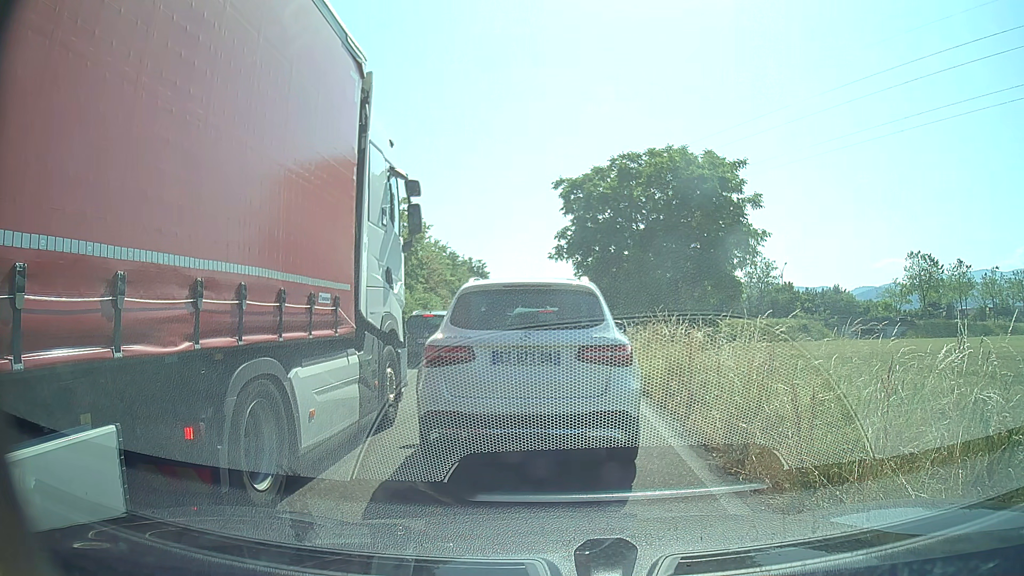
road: trunk_link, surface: asphalt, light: Day
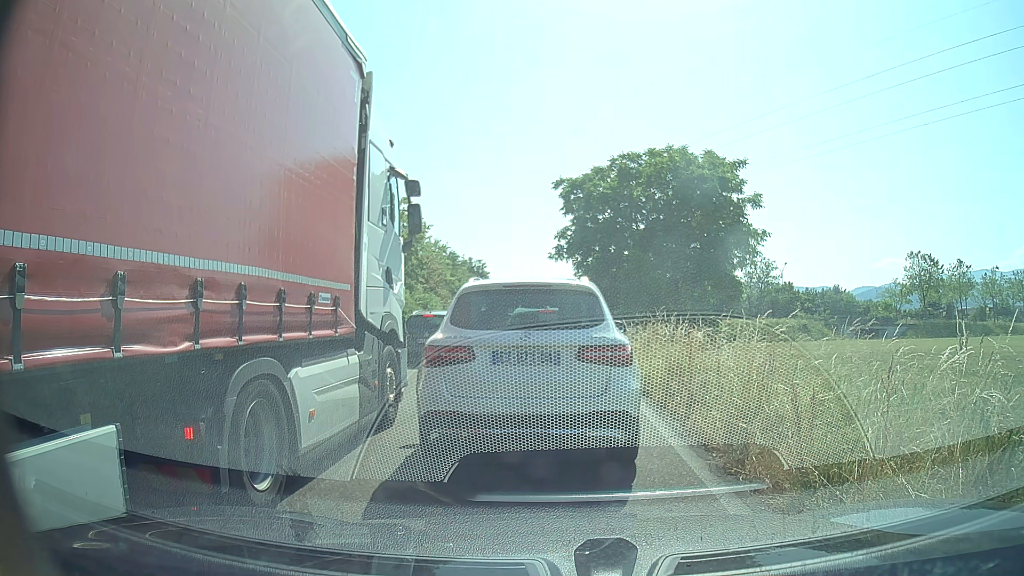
(0.0, 0.0) m; 0°
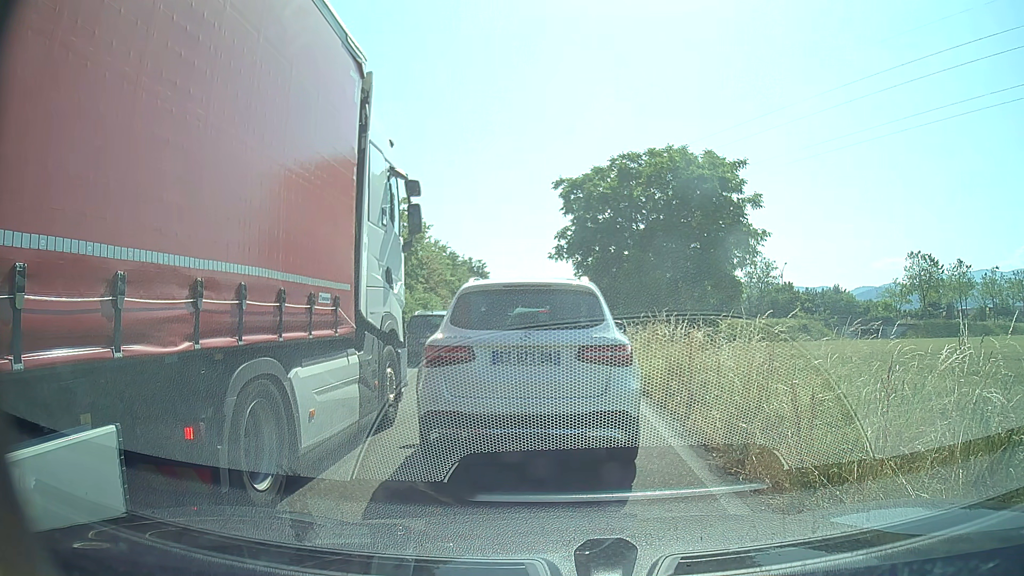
(0.0, 0.0) m; 0°
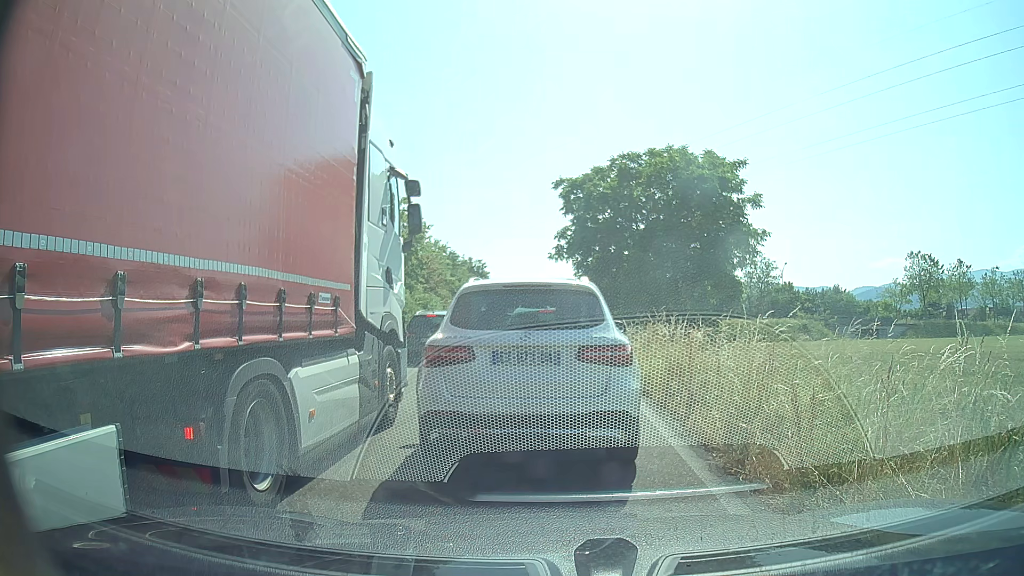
(0.0, 0.0) m; 0°
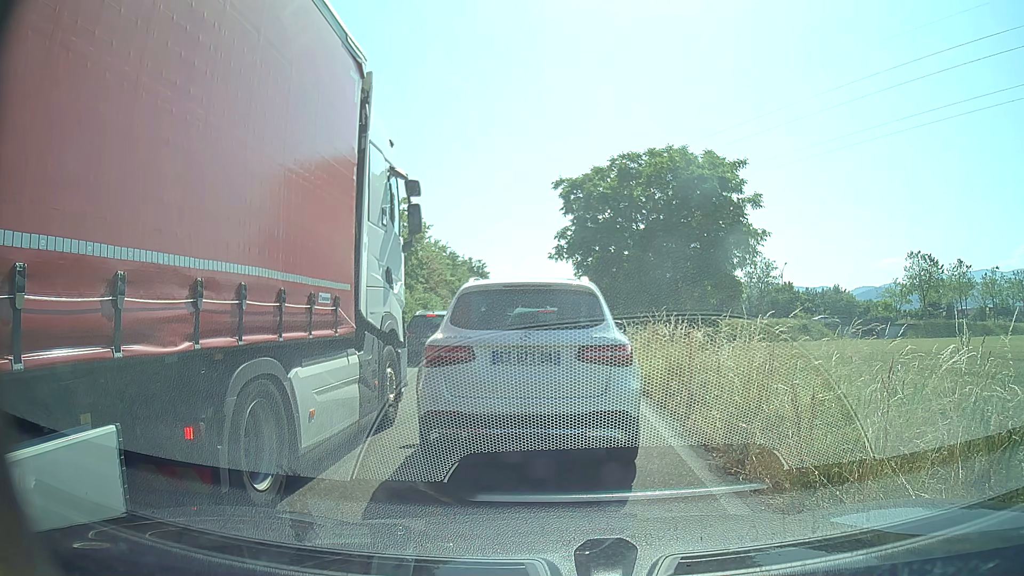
(0.0, 0.0) m; 0°
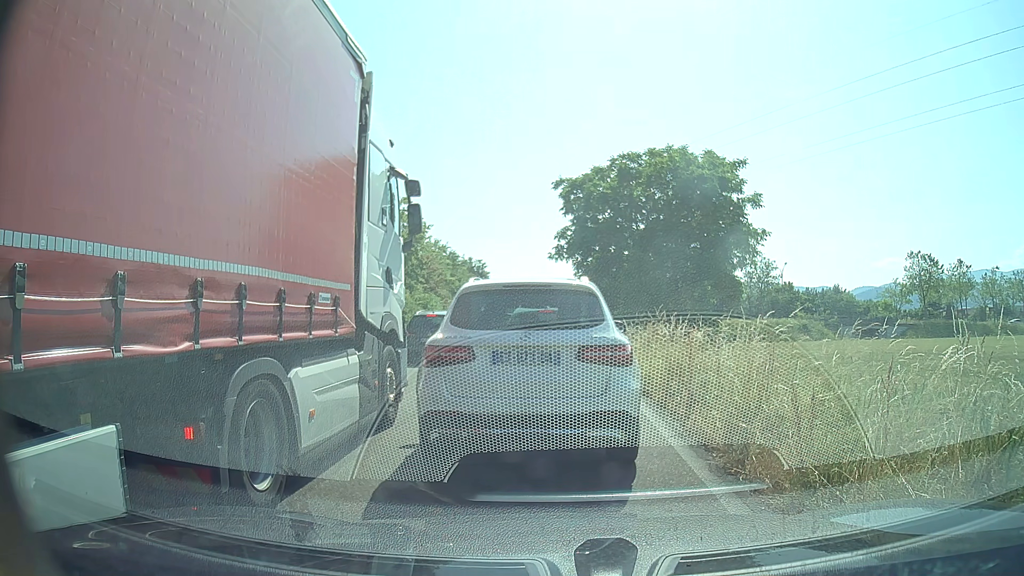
(0.0, 0.0) m; 0°
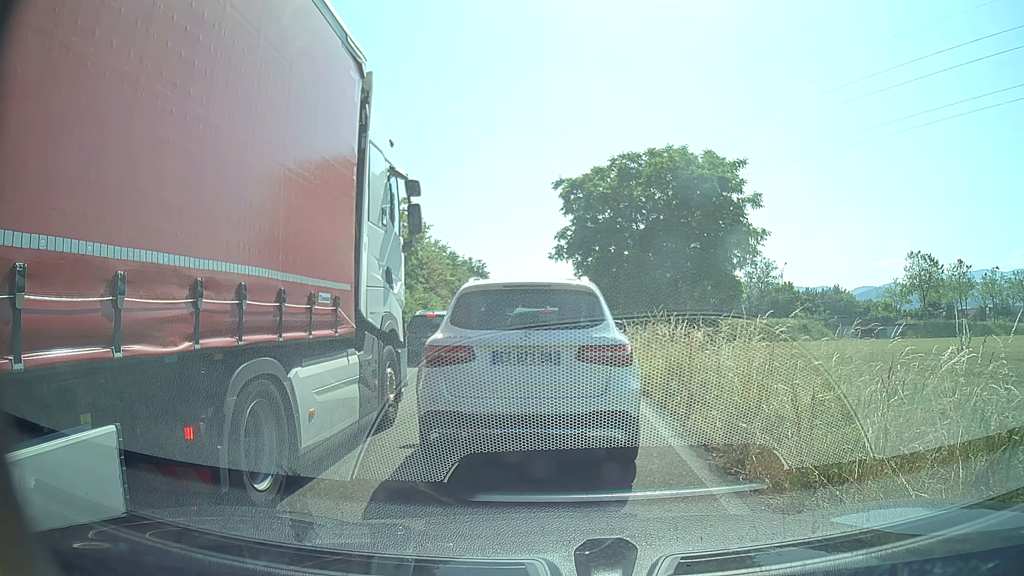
(0.0, 0.0) m; 0°
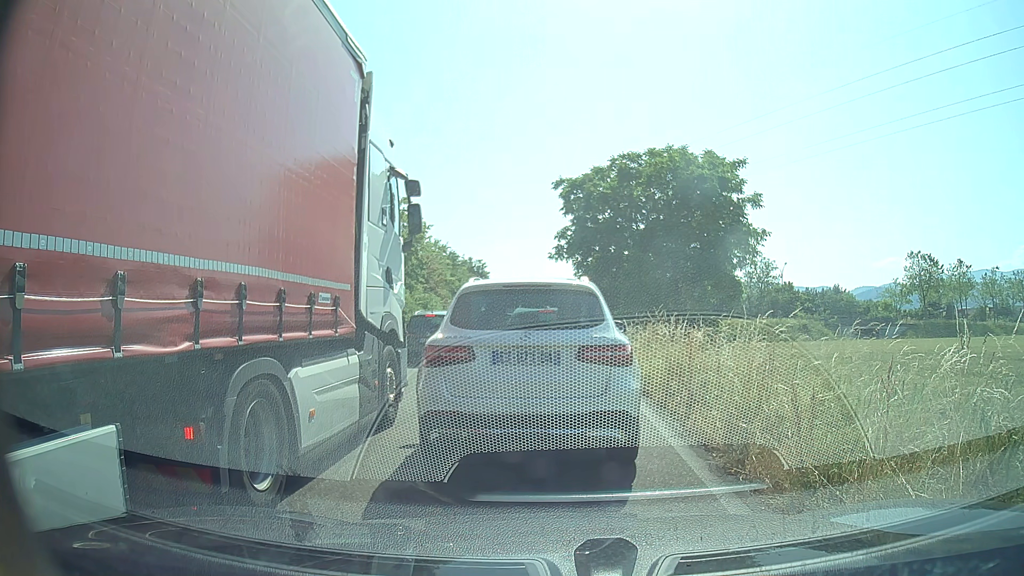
(0.0, 0.0) m; 0°
